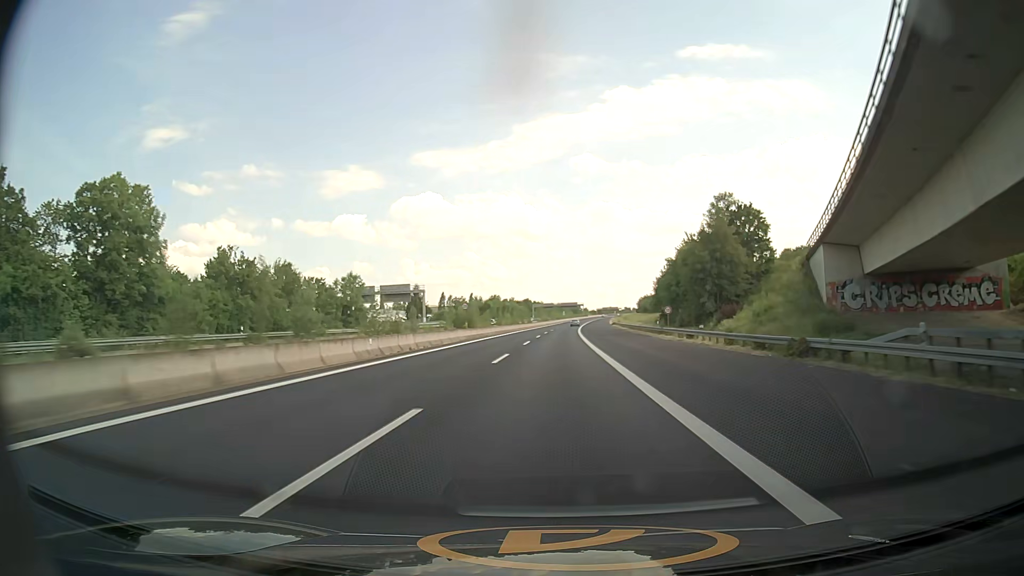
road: motorway_link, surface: asphalt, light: Day
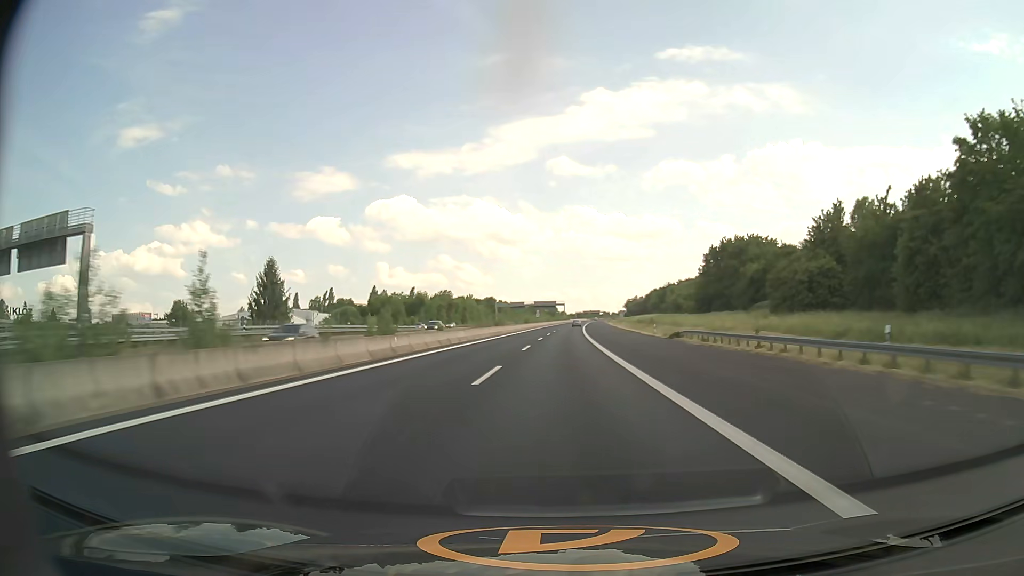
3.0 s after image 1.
(+1.7, +97.5) m; +2°
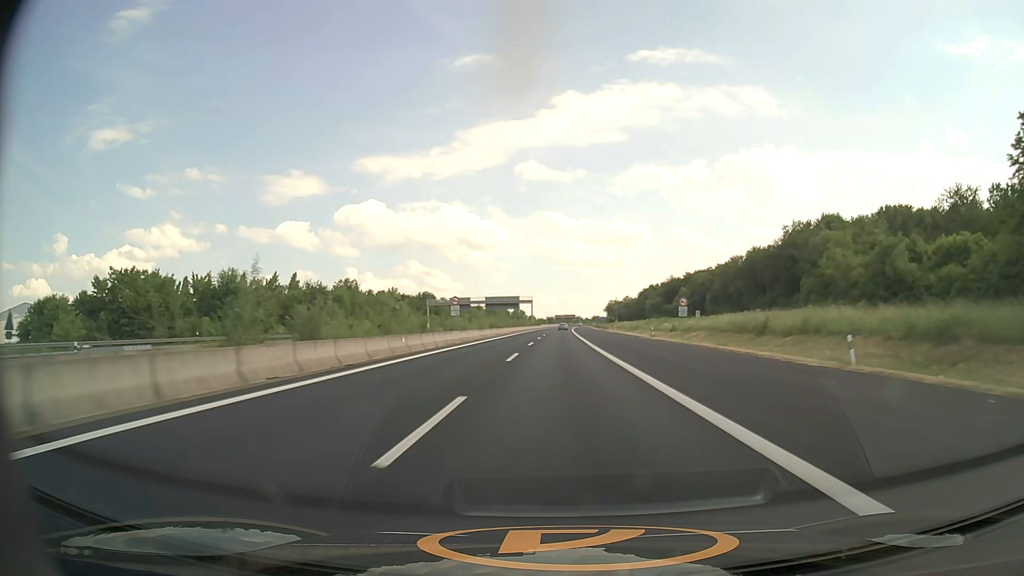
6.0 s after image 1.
(+2.3, +98.0) m; +3°
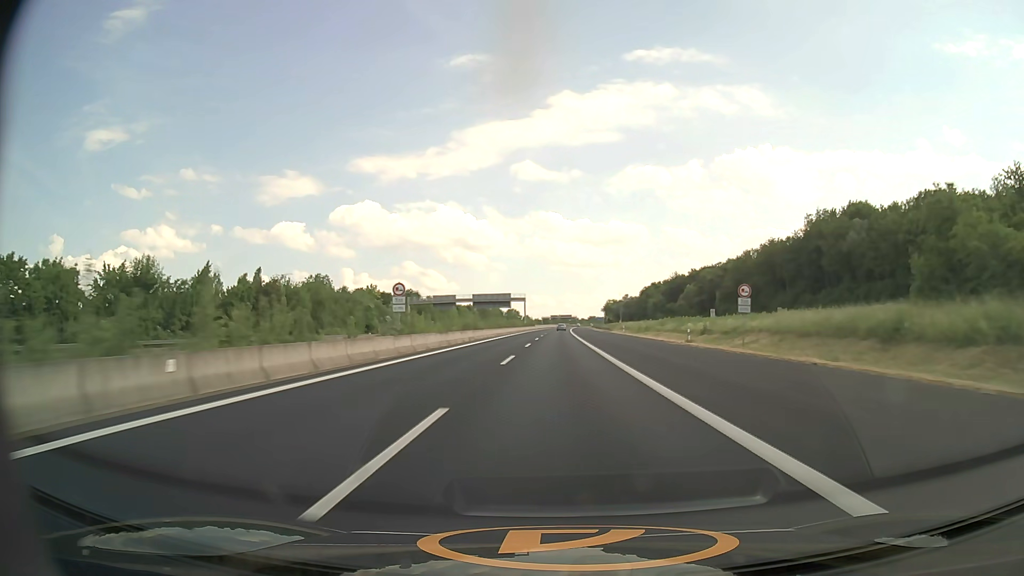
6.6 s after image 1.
(+0.1, +19.6) m; 0°
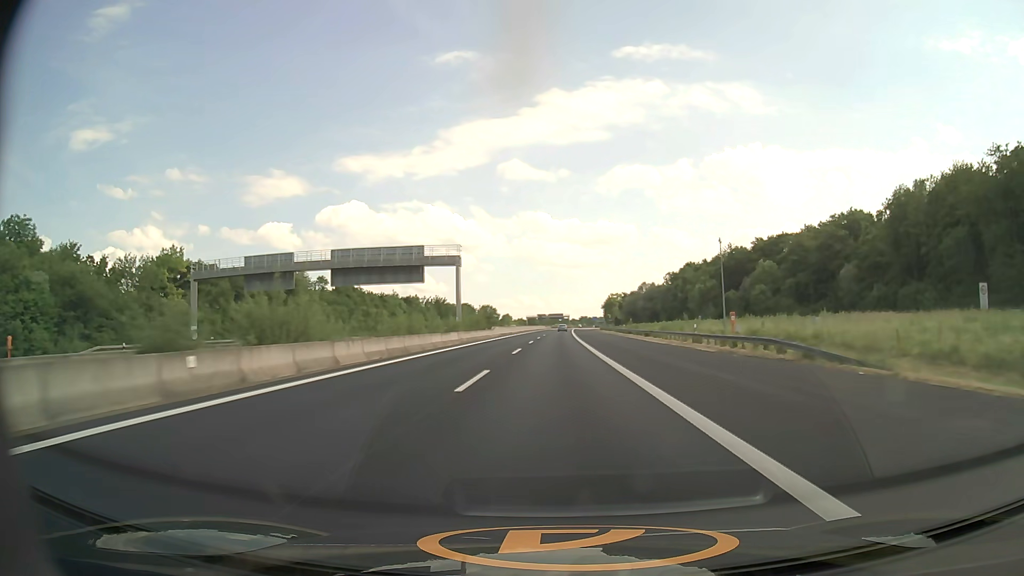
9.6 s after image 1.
(+0.9, +99.0) m; +1°
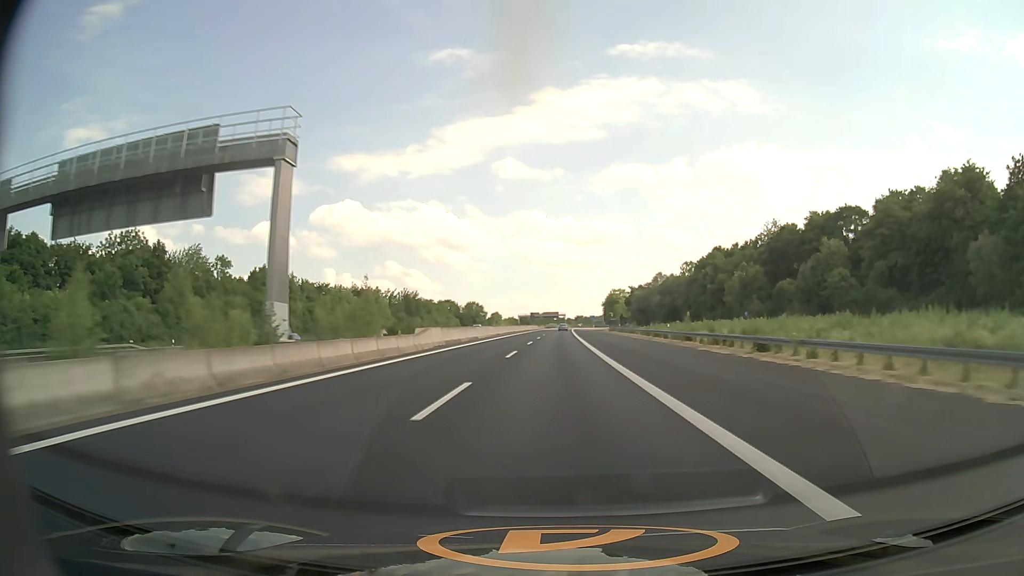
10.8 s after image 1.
(+0.2, +40.1) m; +1°
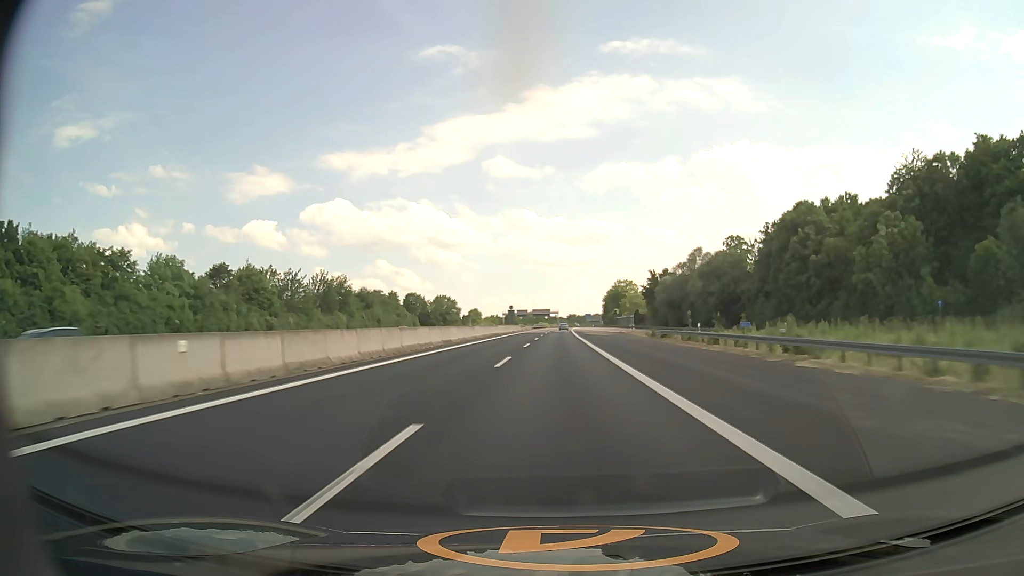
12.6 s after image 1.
(+0.3, +60.5) m; +1°
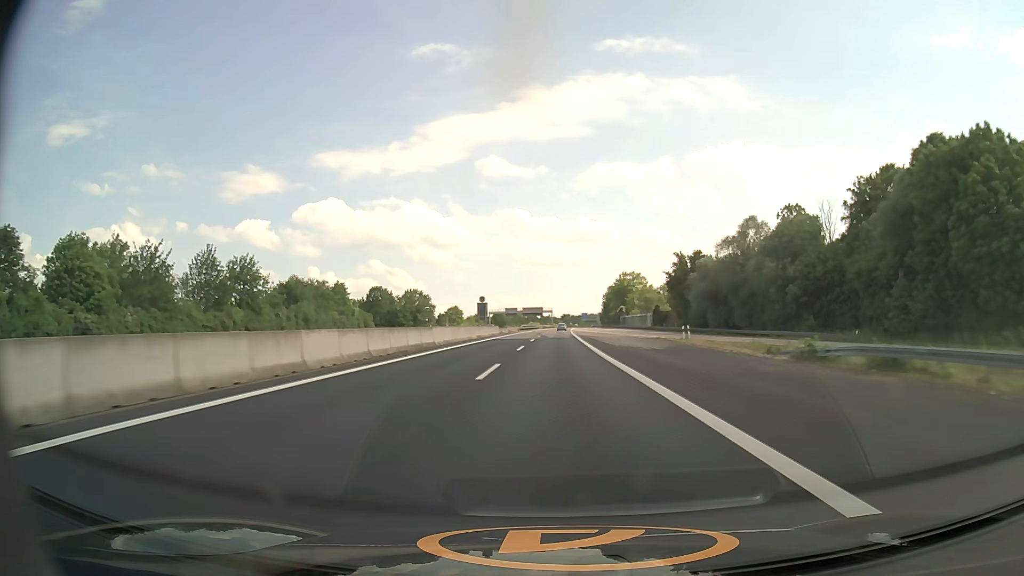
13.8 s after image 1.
(+0.2, +40.5) m; +1°
(0, +10) (0, +20) (0, +30) (0, +40) (0, +50) (0, +60) (0, +70) (0, +80) (+1, +90) (+1, +100) m
